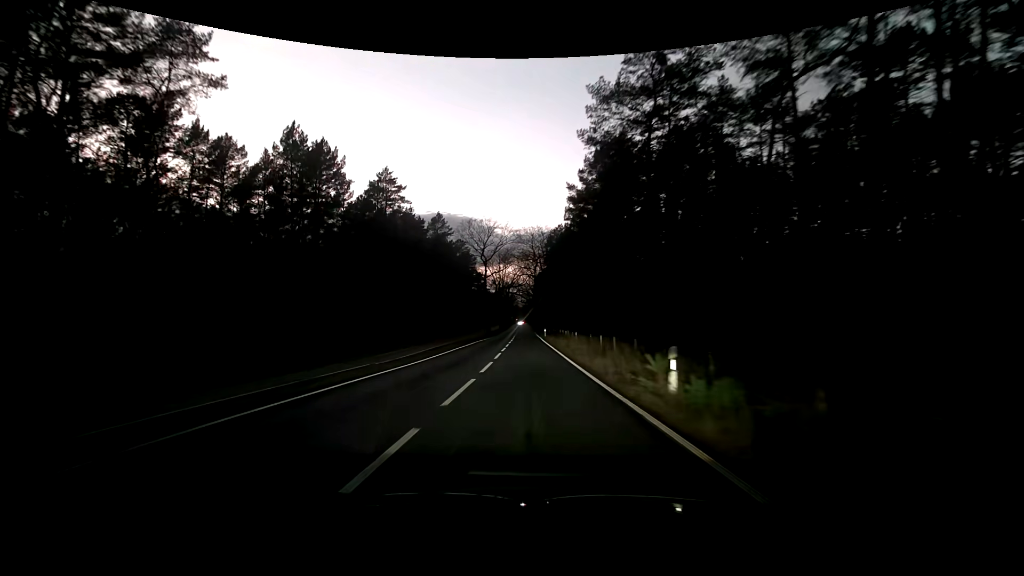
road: tertiary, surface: asphalt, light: Dusk
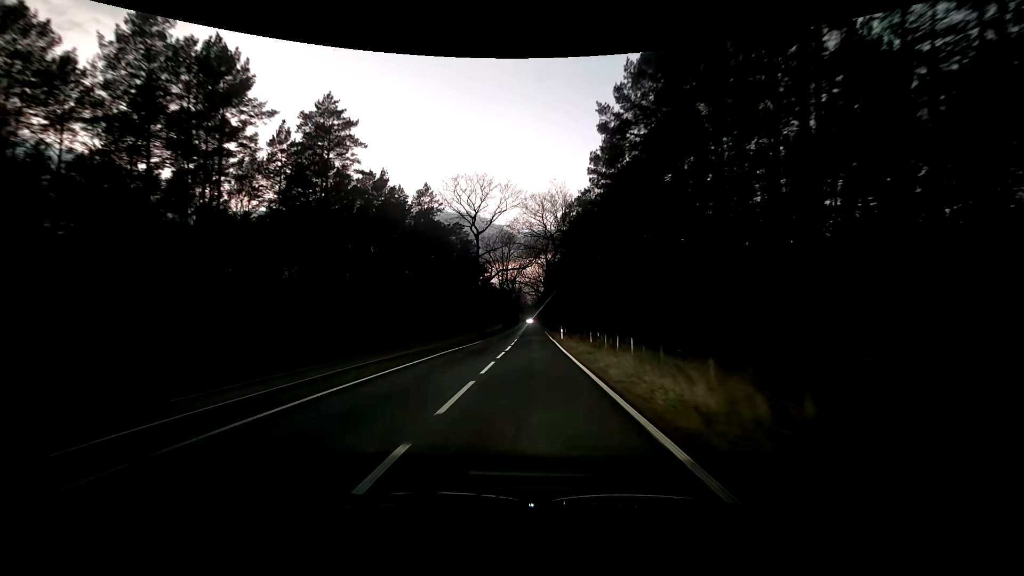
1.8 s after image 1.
(-0.2, +19.1) m; -1°
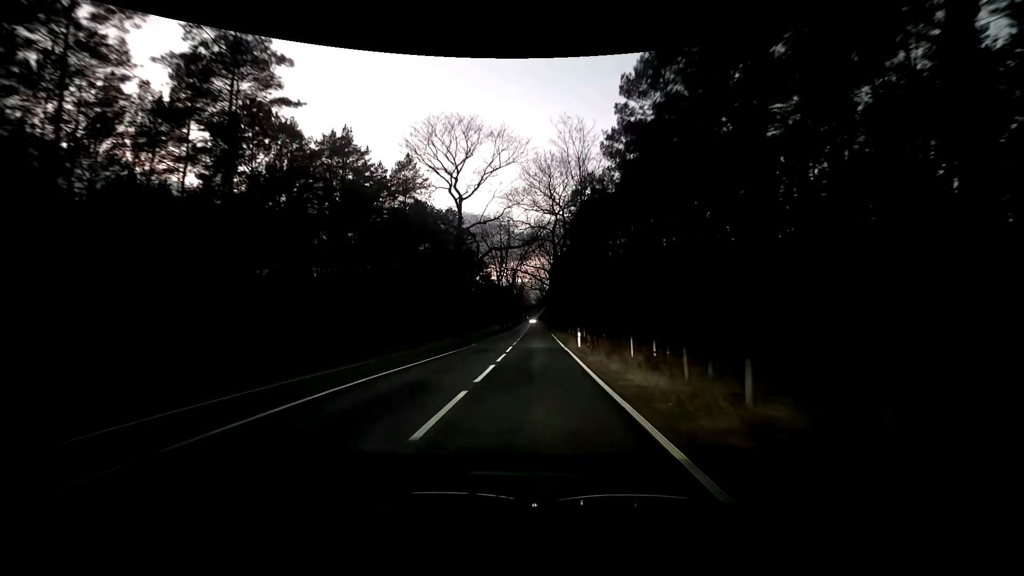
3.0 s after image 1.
(0.0, +13.6) m; 0°
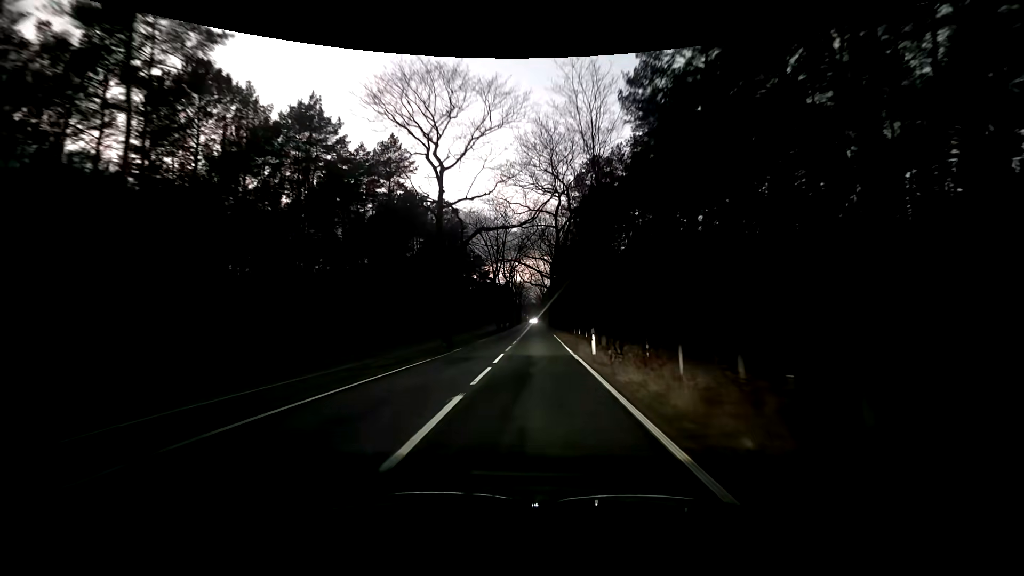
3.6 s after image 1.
(0.0, +7.0) m; 0°
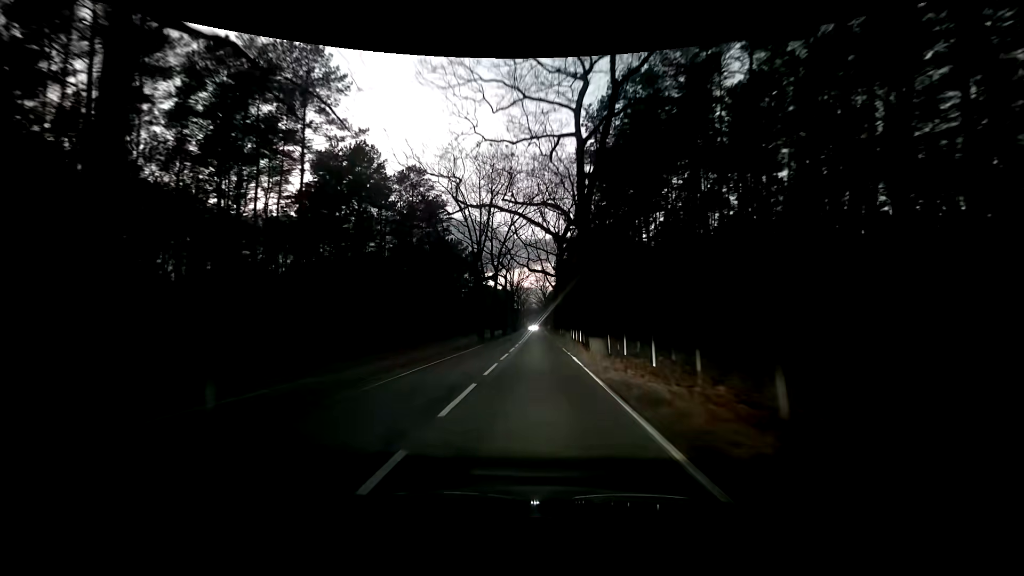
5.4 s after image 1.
(+0.1, +21.7) m; +1°
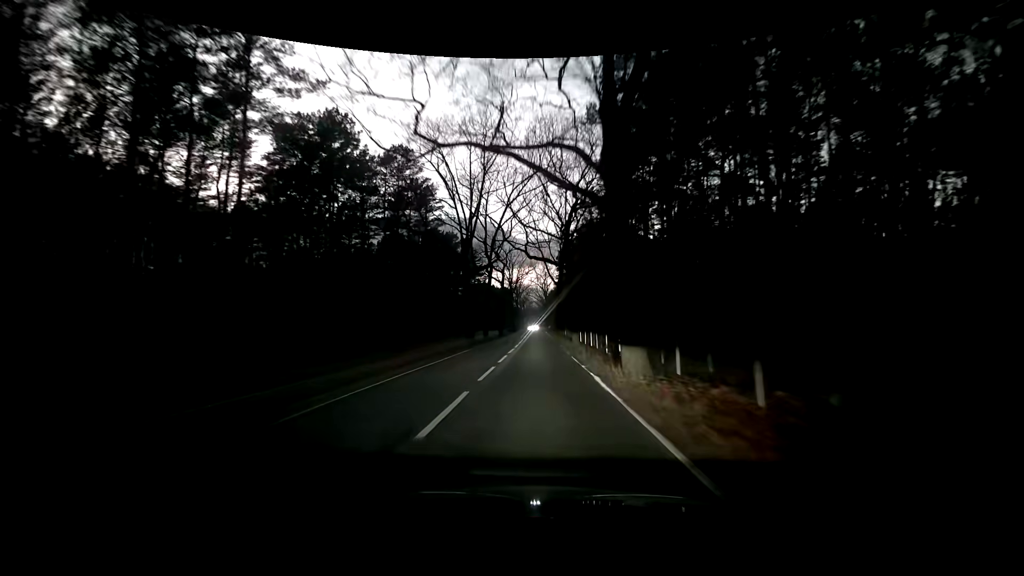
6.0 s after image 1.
(-0.2, +7.4) m; -1°
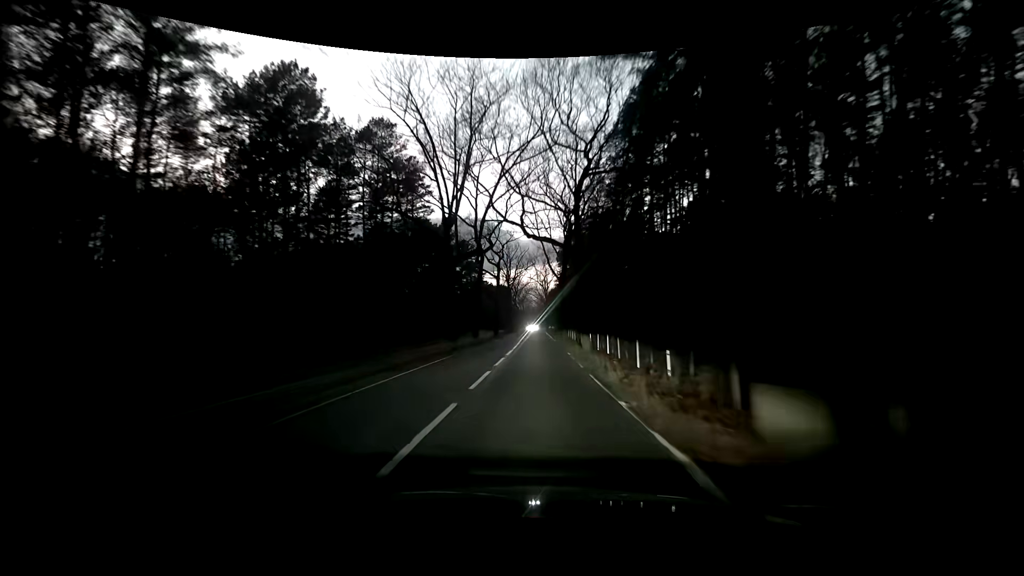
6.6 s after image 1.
(0.0, +7.5) m; 0°
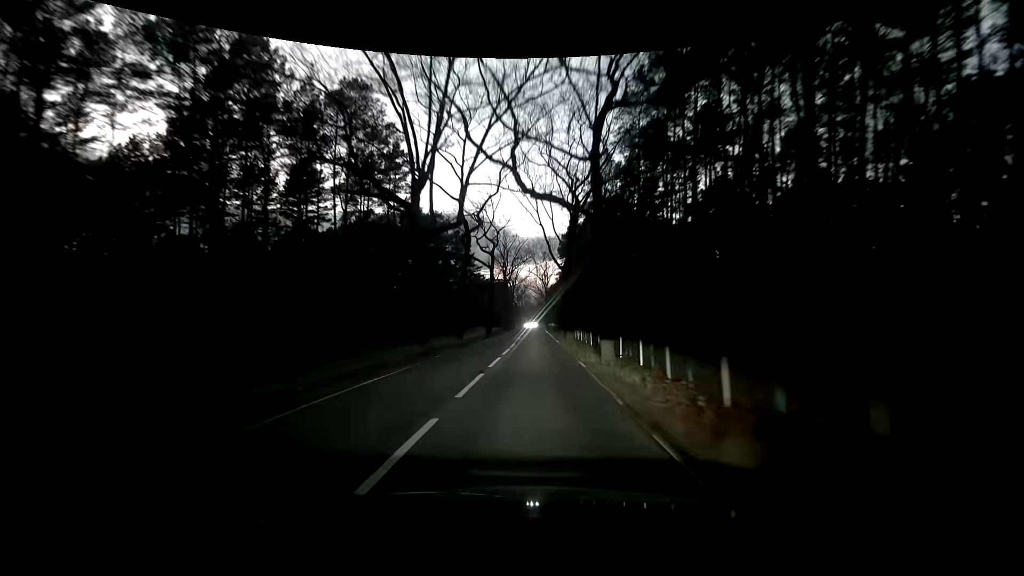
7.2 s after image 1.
(0.0, +7.7) m; -1°
(0, +10) (0, +20) (0, +30) (+1, +40) (+1, +50) (+1, +60) (+1, +70) (+1, +80) (+1, +90) (+1, +100) m
